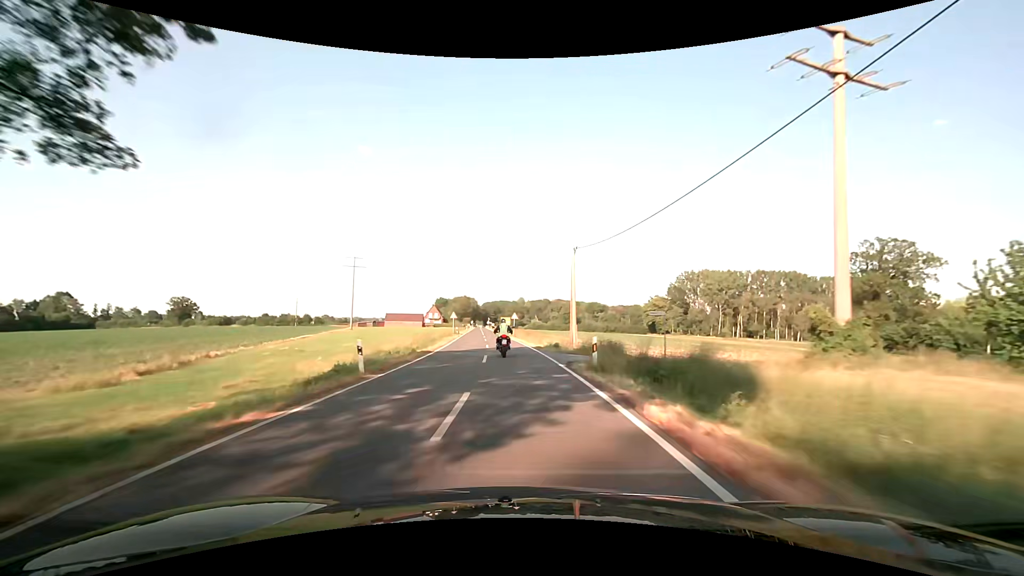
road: secondary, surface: asphalt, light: Day
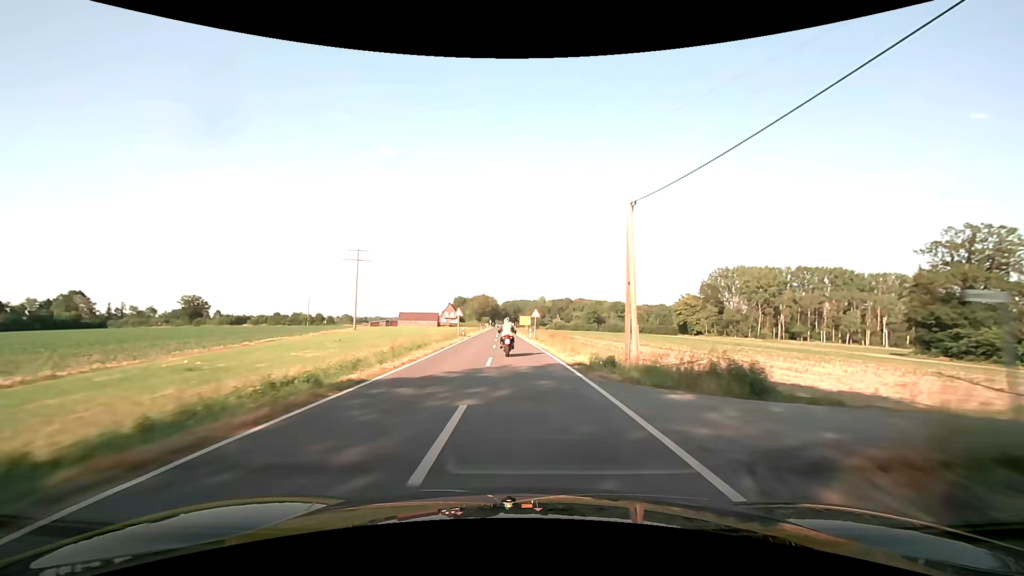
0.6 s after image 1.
(-0.3, +13.7) m; -3°
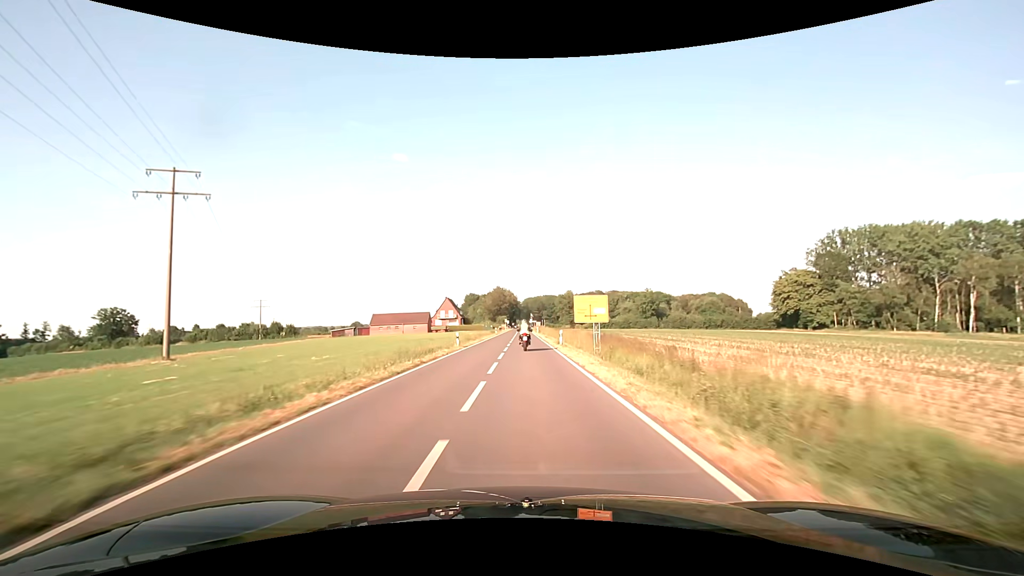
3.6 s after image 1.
(-3.0, +68.9) m; -3°
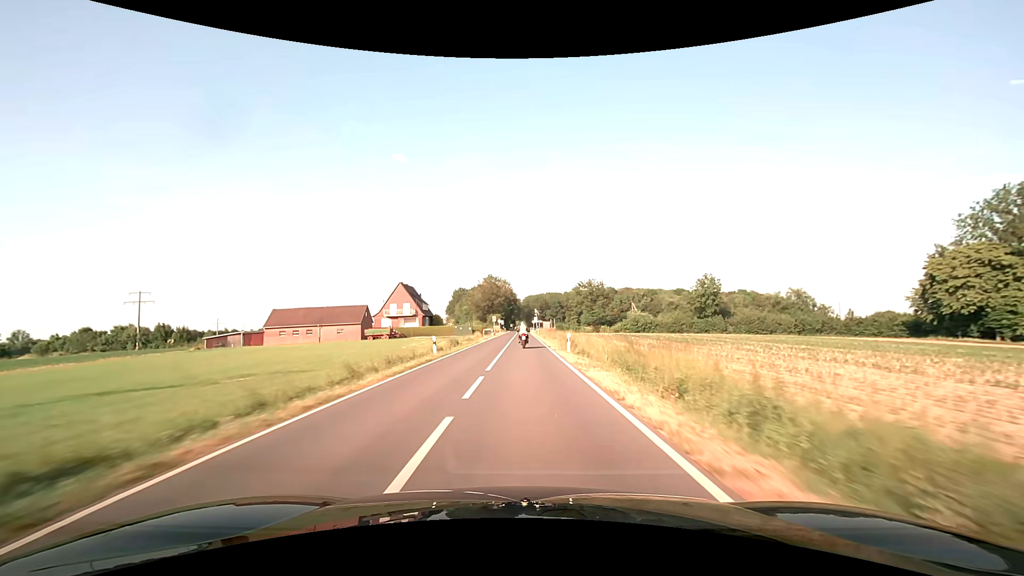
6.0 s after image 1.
(-0.1, +58.4) m; 0°
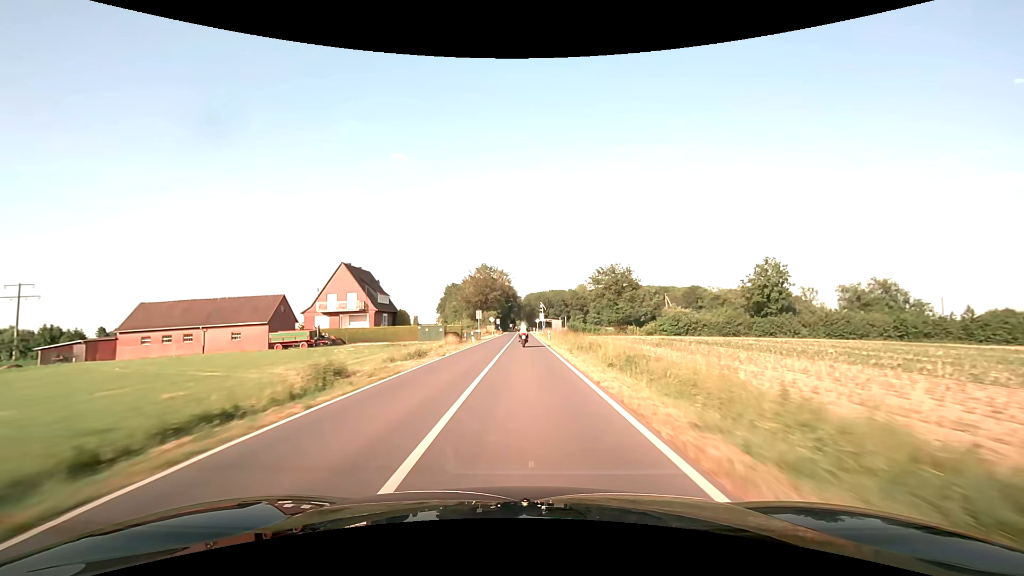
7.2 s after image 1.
(0.0, +30.7) m; 0°
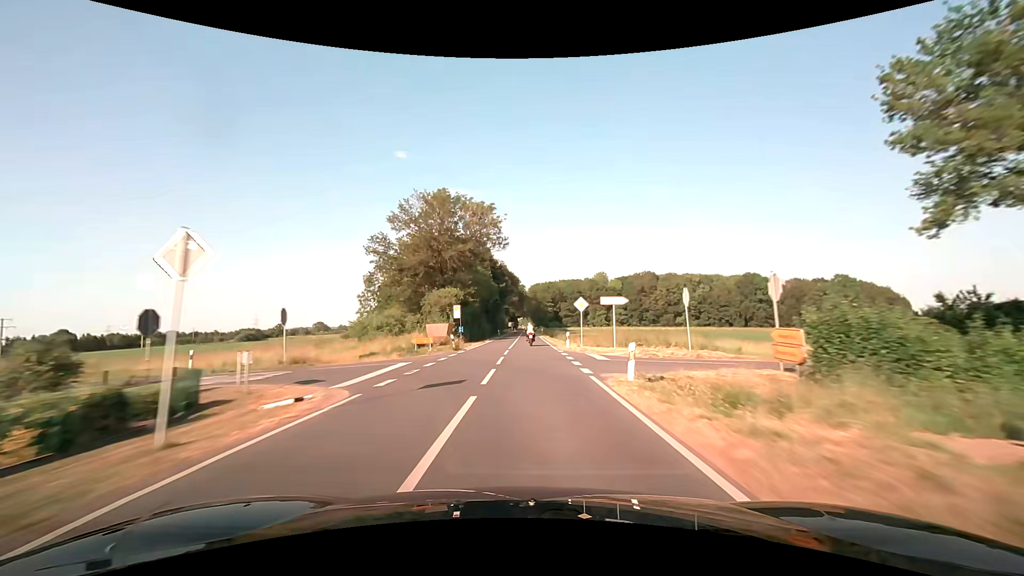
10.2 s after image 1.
(-0.2, +78.1) m; 0°
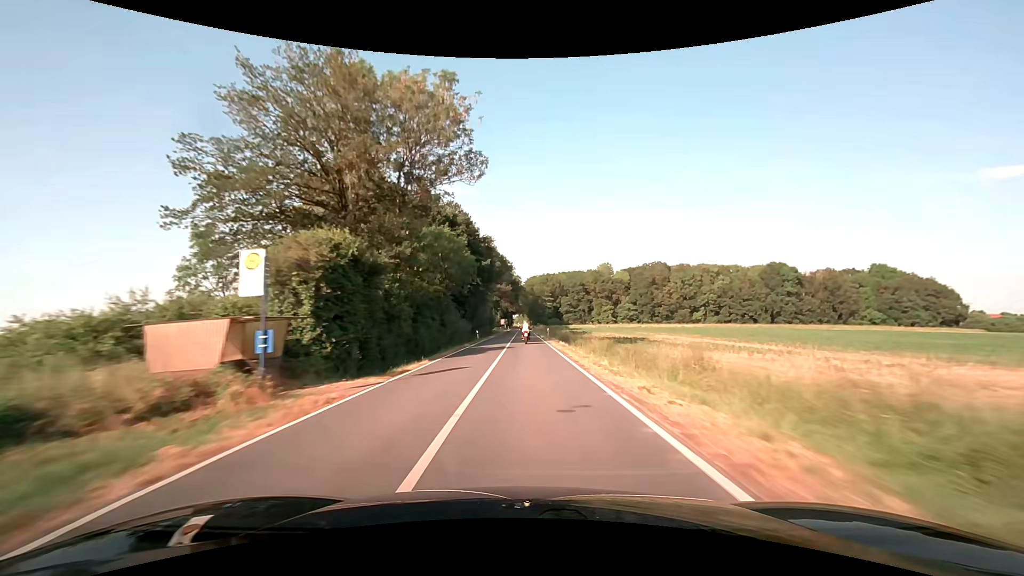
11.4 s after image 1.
(+0.2, +31.5) m; +1°
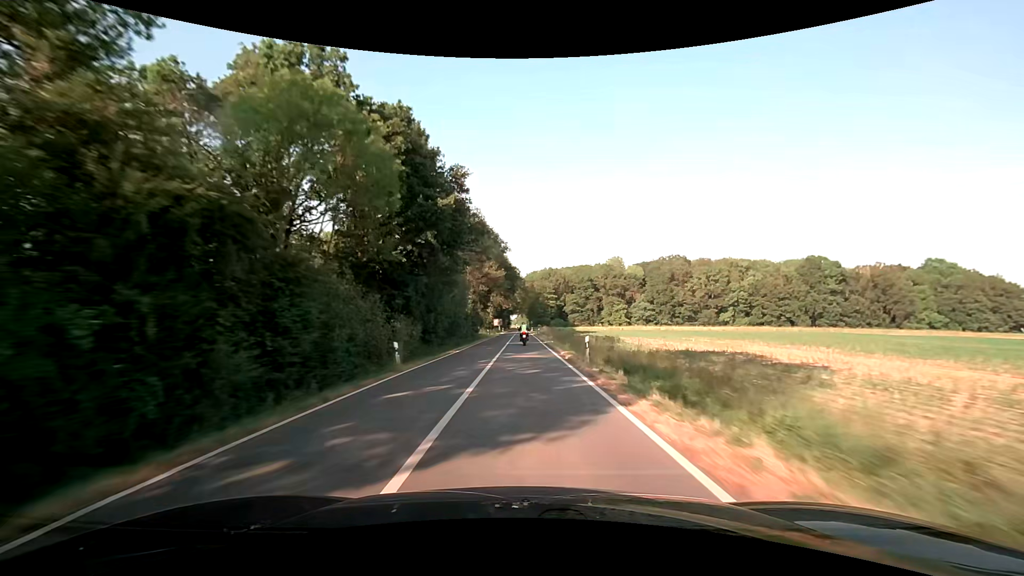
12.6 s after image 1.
(0.0, +31.7) m; 0°
(0, +10) (0, +20) (0, +30) (0, +40) (0, +50) (0, +60) (0, +70) (0, +80) (0, +90) (0, +100) m
